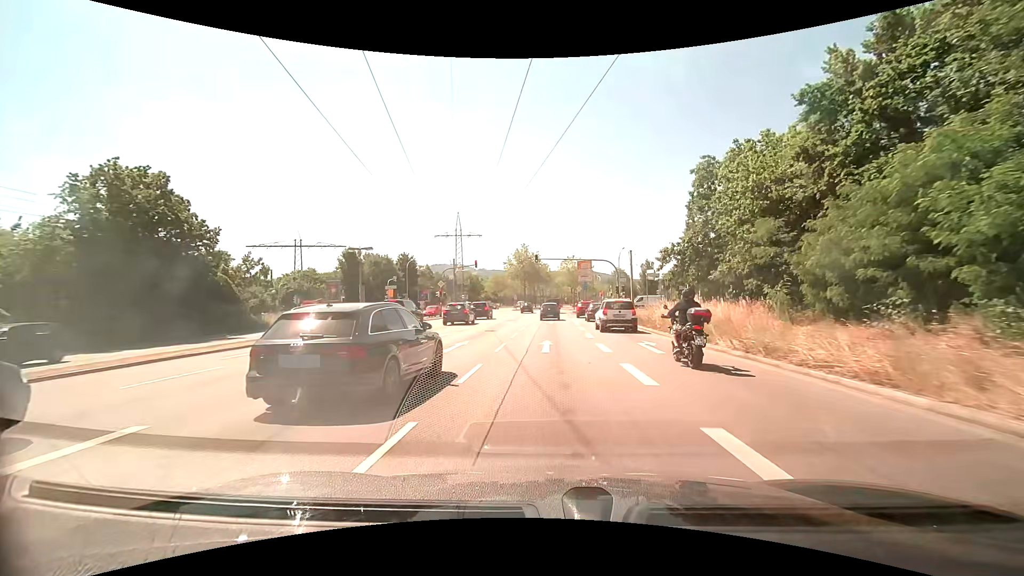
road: primary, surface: asphalt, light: Day
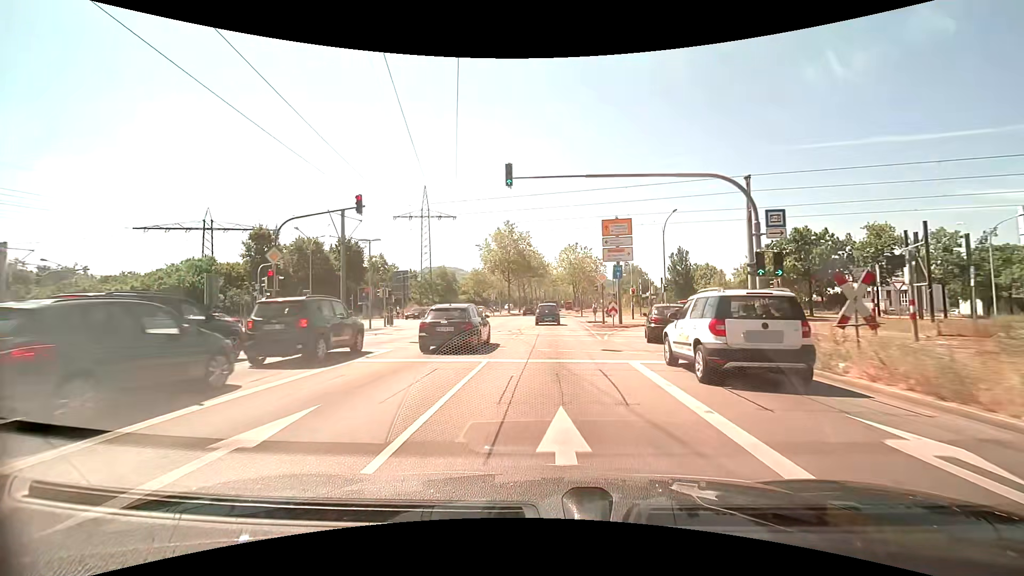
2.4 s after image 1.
(+0.1, +33.6) m; +1°
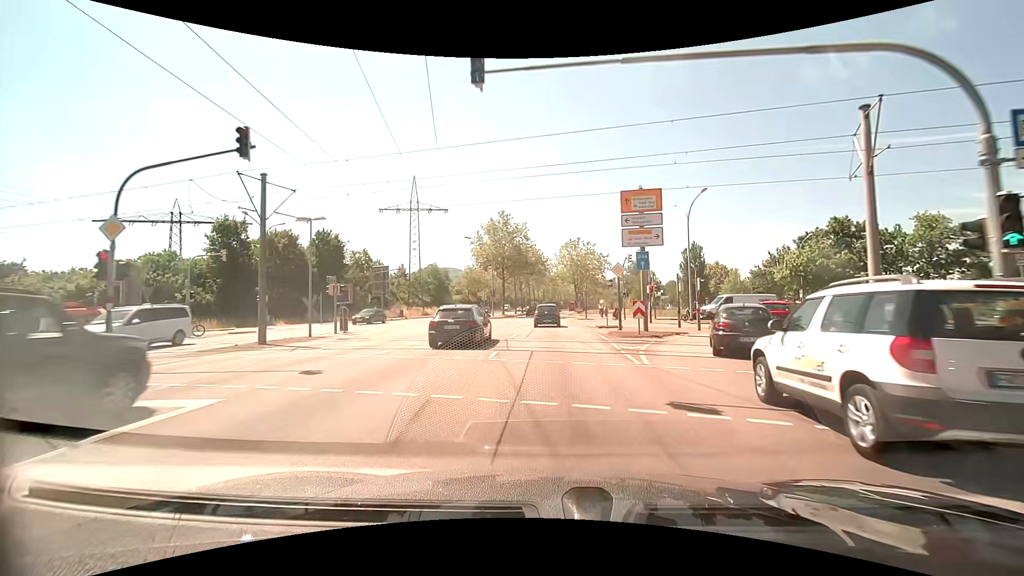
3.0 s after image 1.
(0.0, +8.4) m; 0°
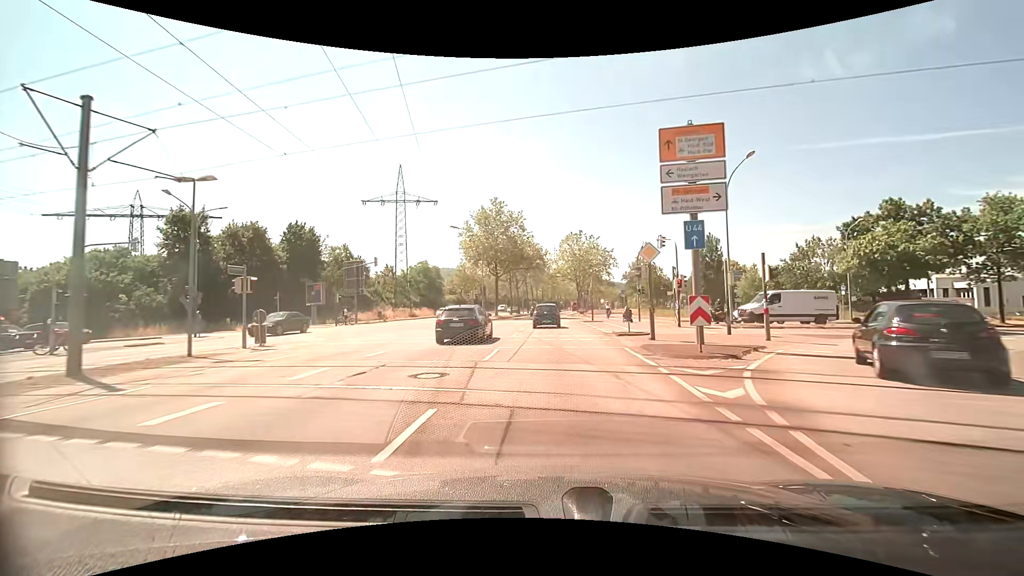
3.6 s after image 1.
(0.0, +8.5) m; 0°
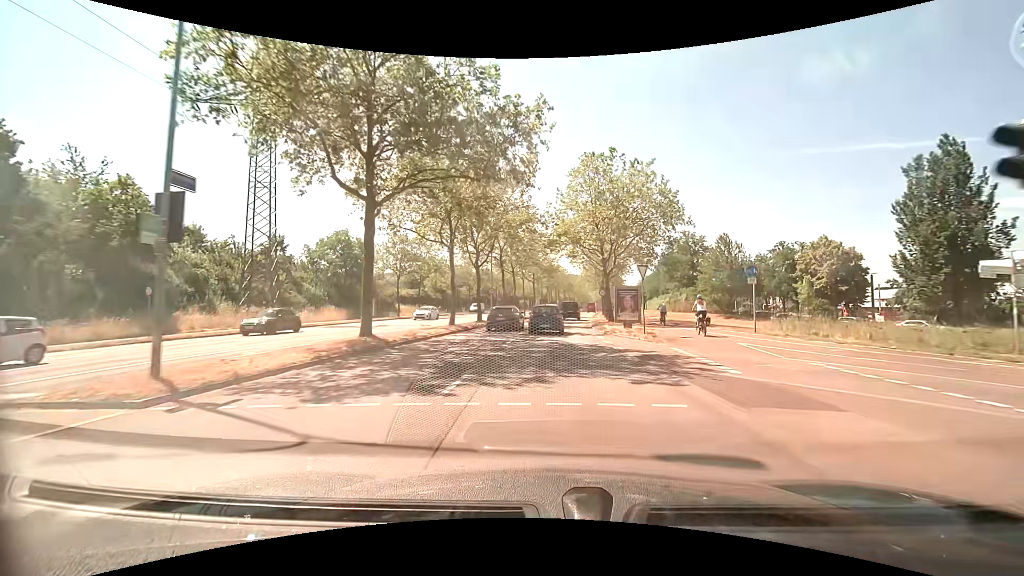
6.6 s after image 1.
(+0.1, +42.8) m; 0°
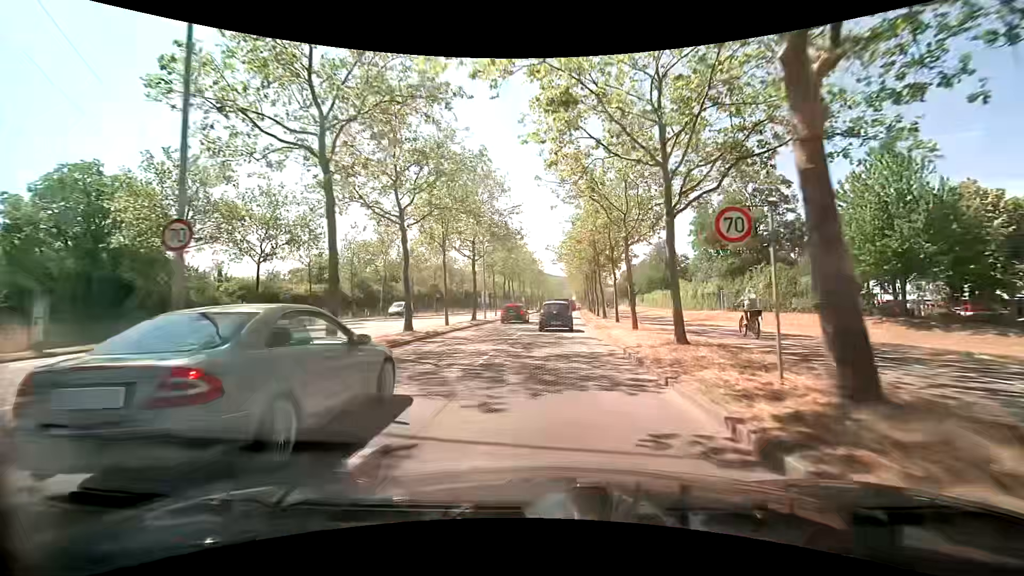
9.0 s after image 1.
(+1.2, +33.3) m; +4°
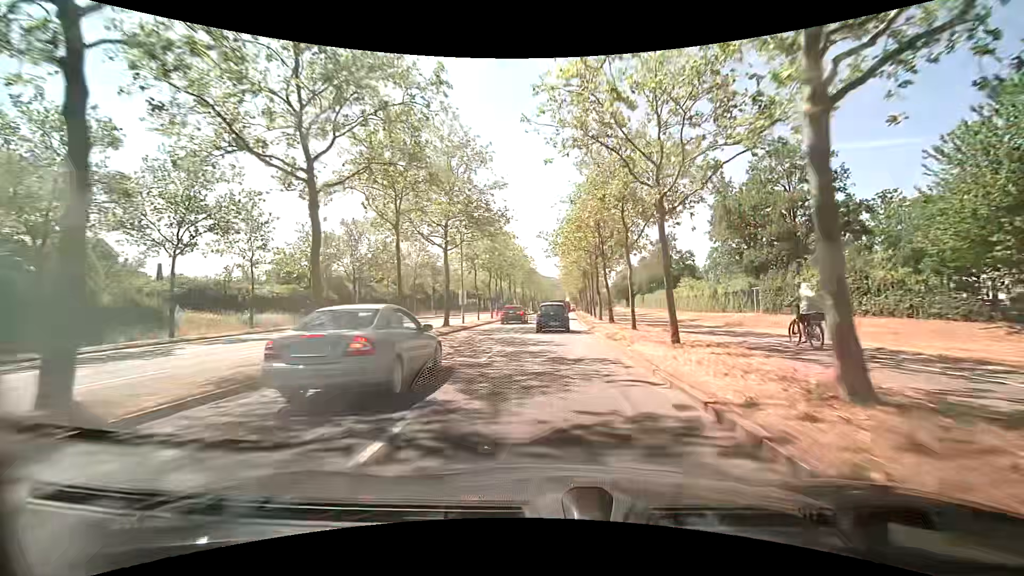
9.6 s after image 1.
(+0.1, +7.9) m; +1°
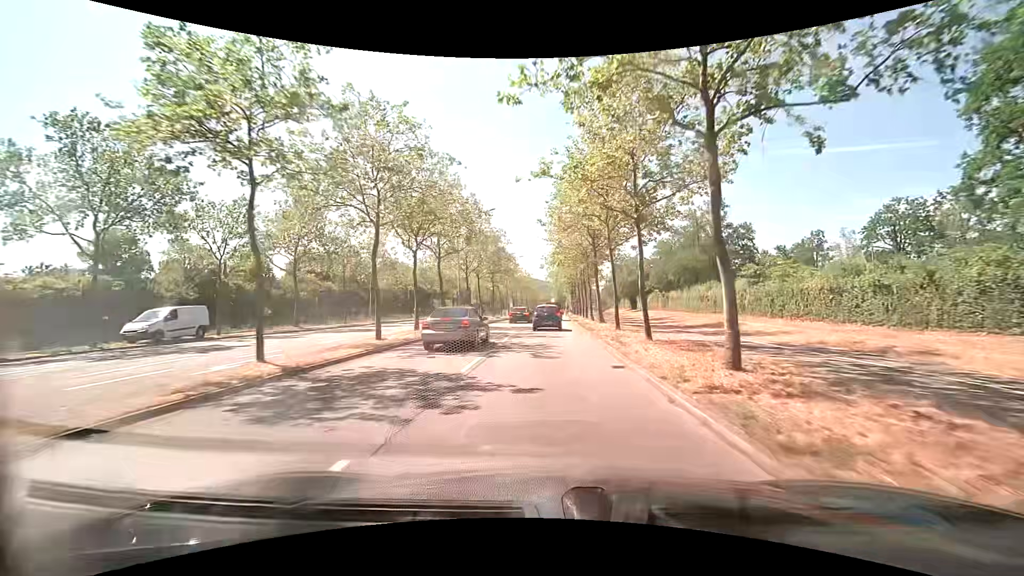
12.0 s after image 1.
(+0.7, +29.3) m; +2°
(0, +10) (0, +20) (0, +30) (0, +40) (+1, +50) (+1, +60) (+1, +70) (+1, +80) (+1, +90) (+2, +100) m
